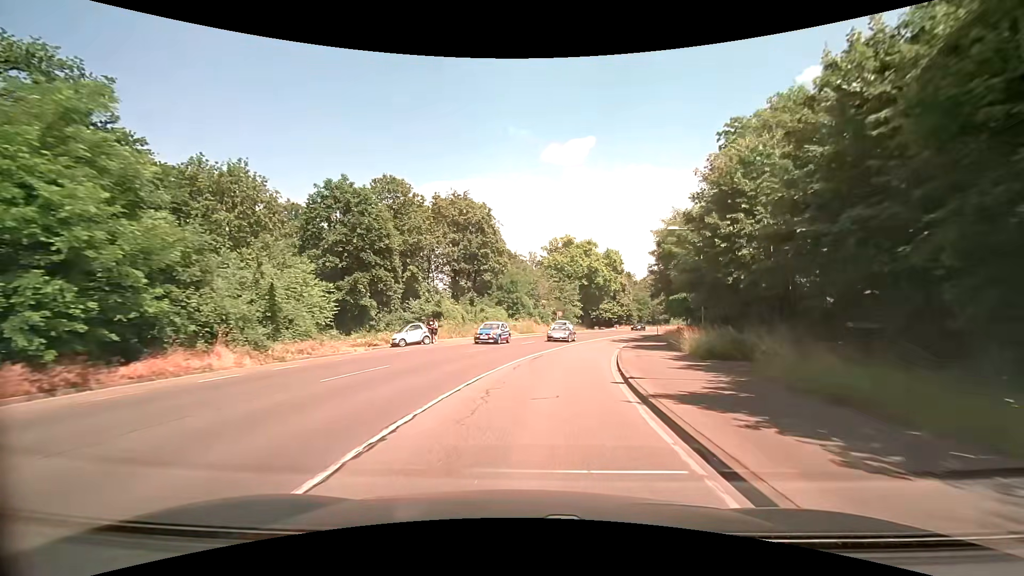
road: secondary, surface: asphalt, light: Day
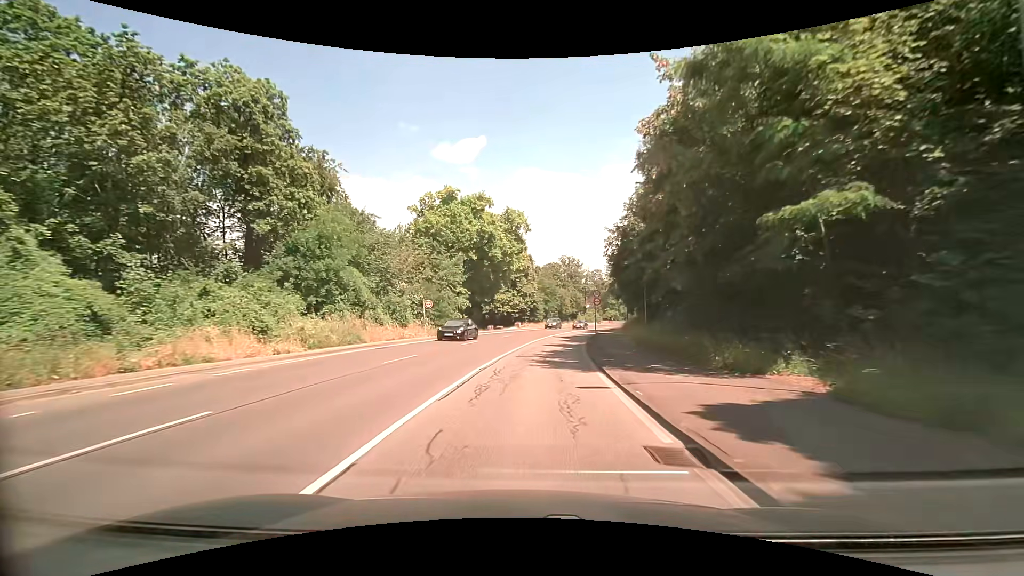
(+3.3, +30.2) m; +12°
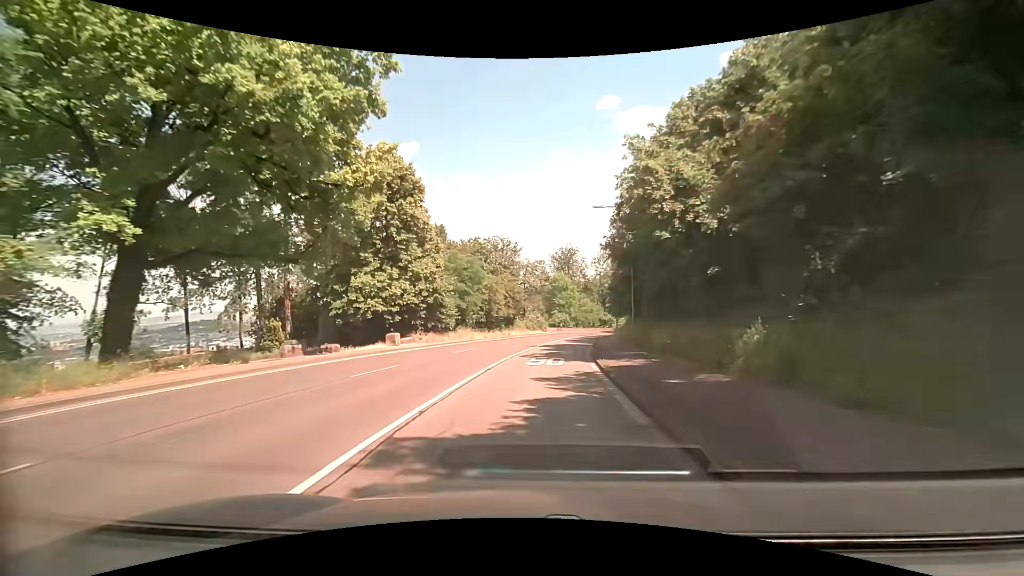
(+2.8, +37.6) m; +8°
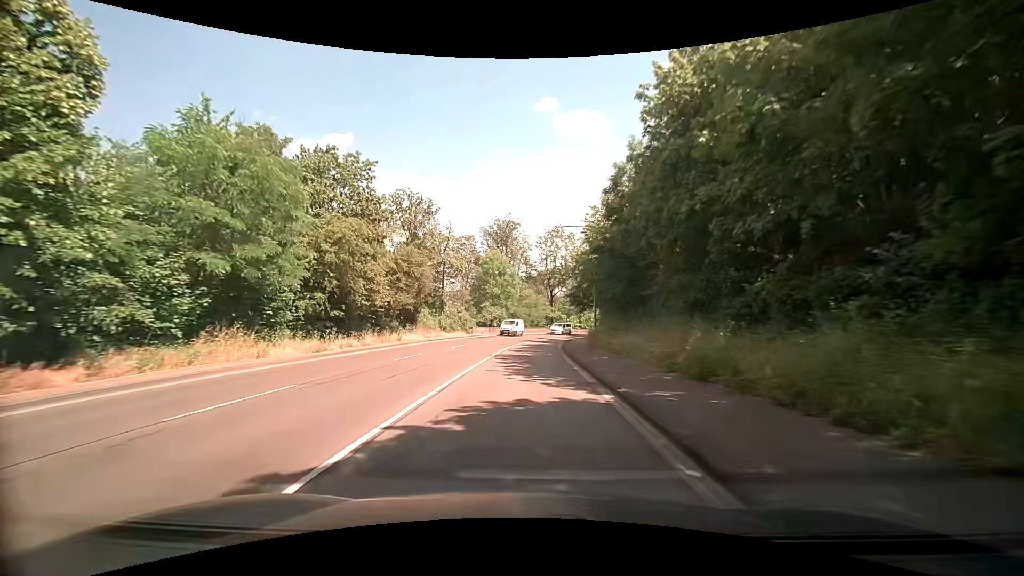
(+1.9, +29.4) m; +7°
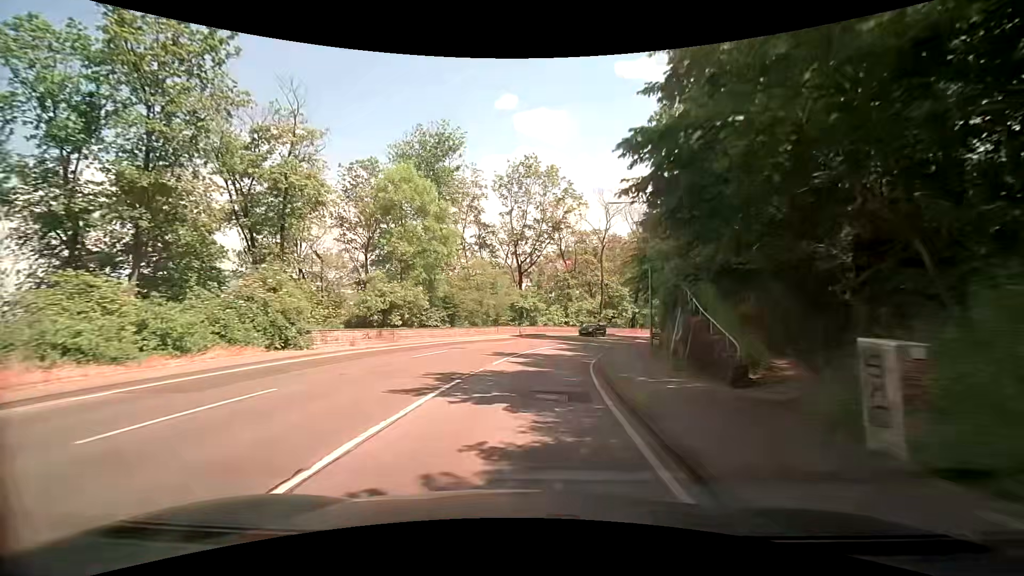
(+1.2, +36.9) m; +4°
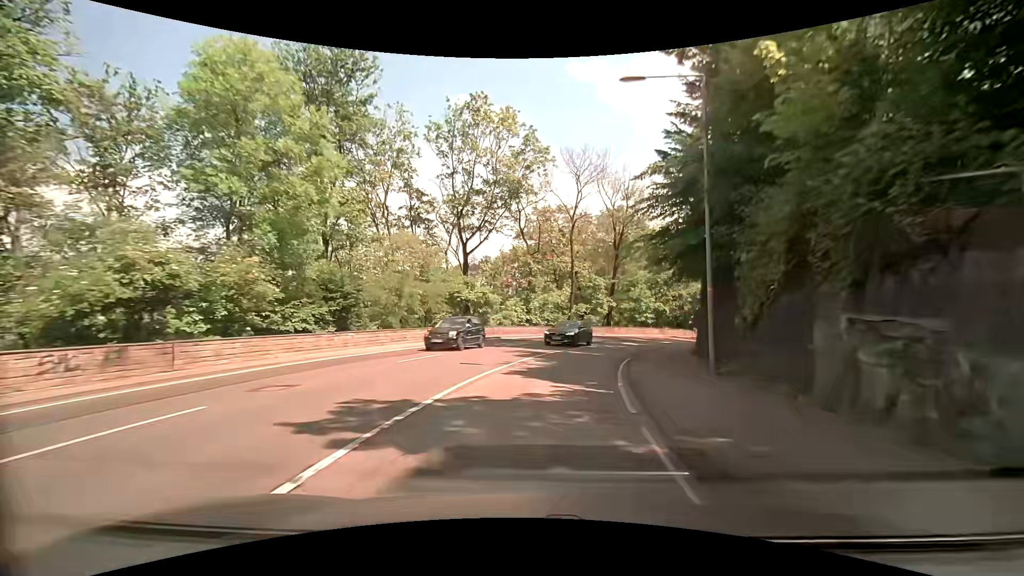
(+0.7, +14.4) m; +5°
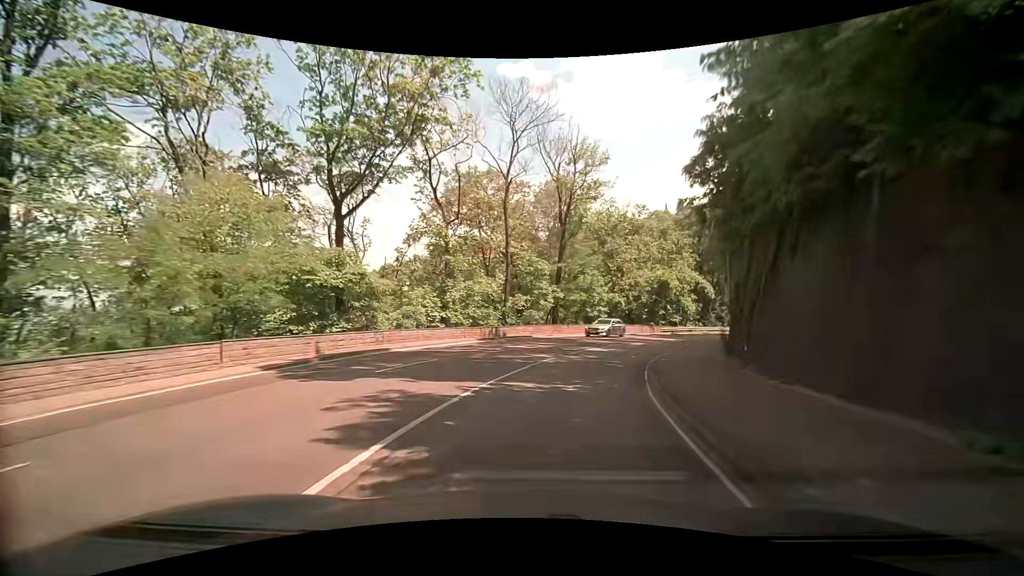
(+0.9, +13.7) m; +8°
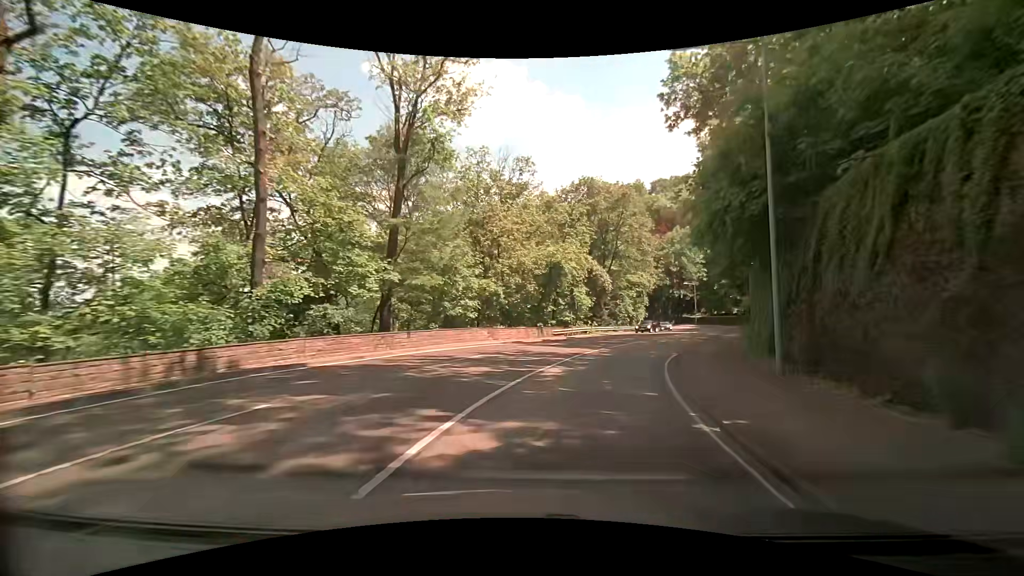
(+2.3, +19.0) m; +15°
(+1, +10) (+3, +20) (+7, +29) (+12, +38) (+16, +47) (+20, +56) (+24, +65) (+28, +74) (+30, +84) (+31, +94) m
